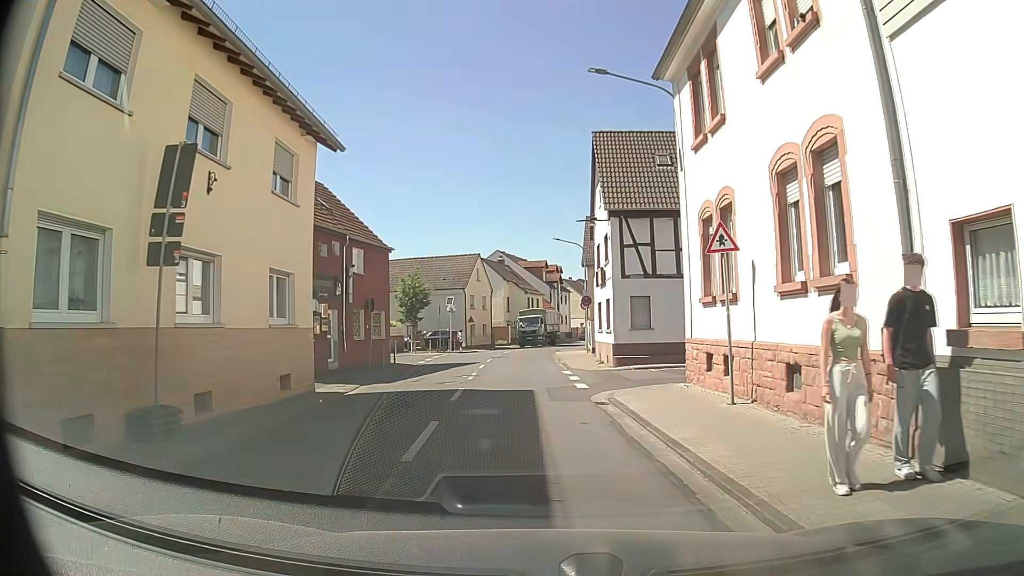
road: tertiary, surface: asphalt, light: Day
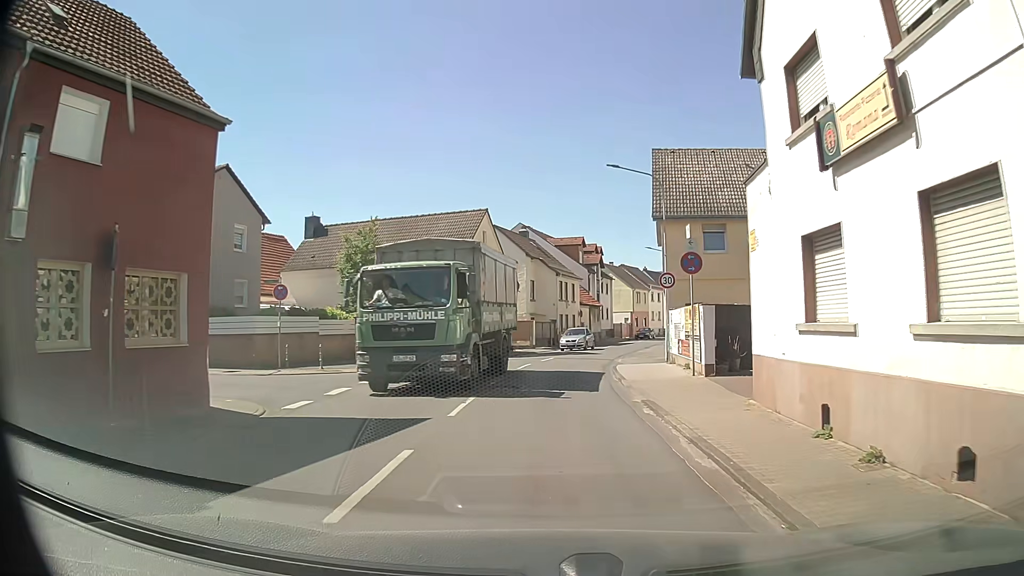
(-0.4, +20.7) m; -2°
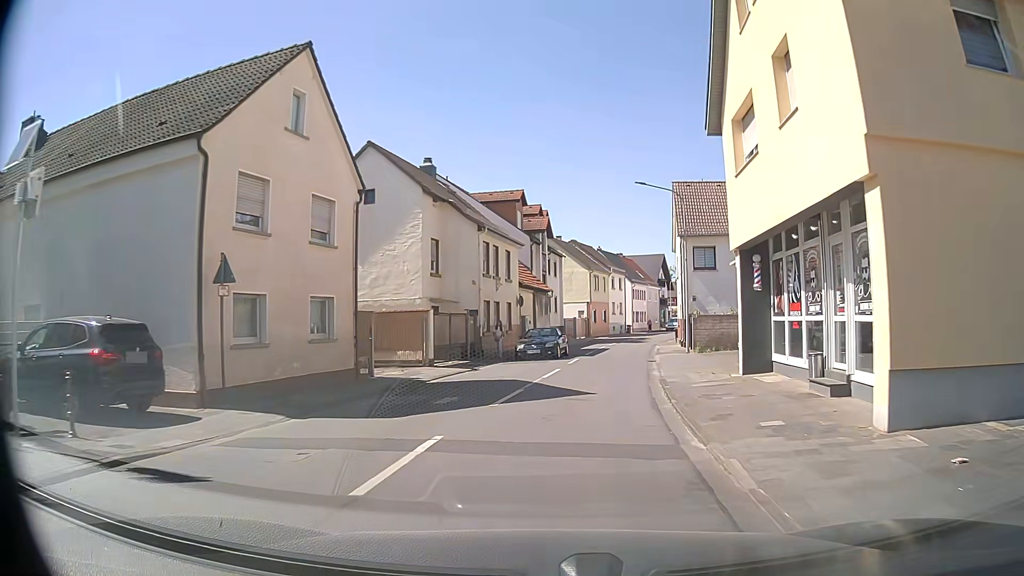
(+0.8, +23.2) m; +6°
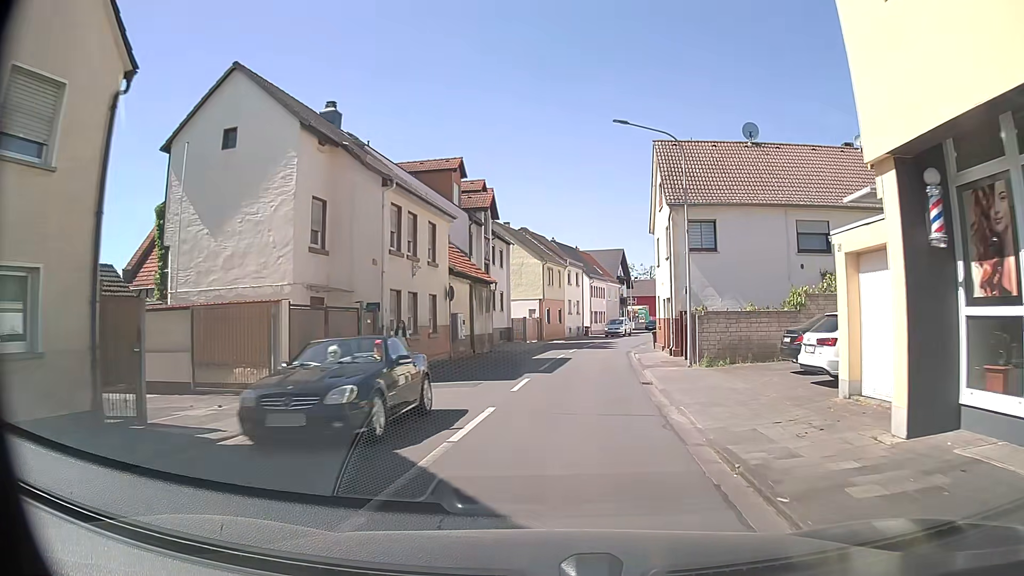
(+0.4, +9.5) m; +3°
(0, +10) (+1, +20) (+3, +30) (+4, +40) (+7, +49) (+9, +59) (+13, +69) (+16, +78) (+19, +87) (+23, +97) m
